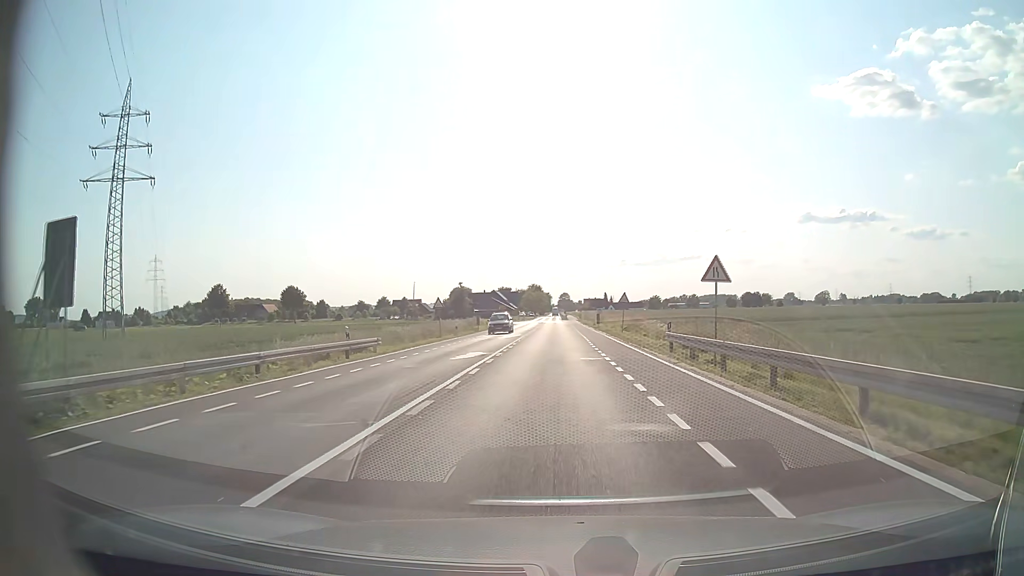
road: tertiary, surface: asphalt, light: Day
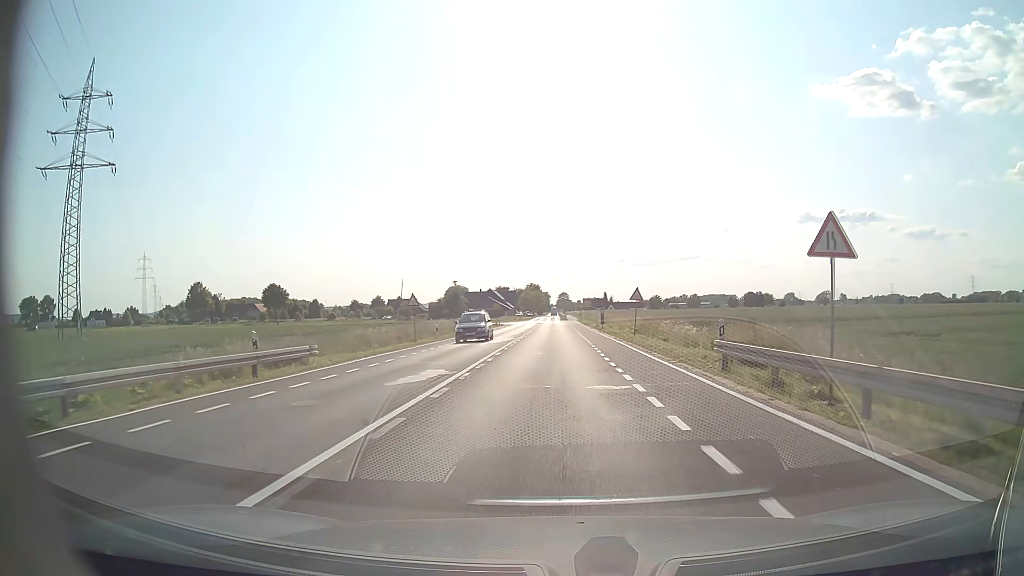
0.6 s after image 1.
(0.0, +8.2) m; 0°
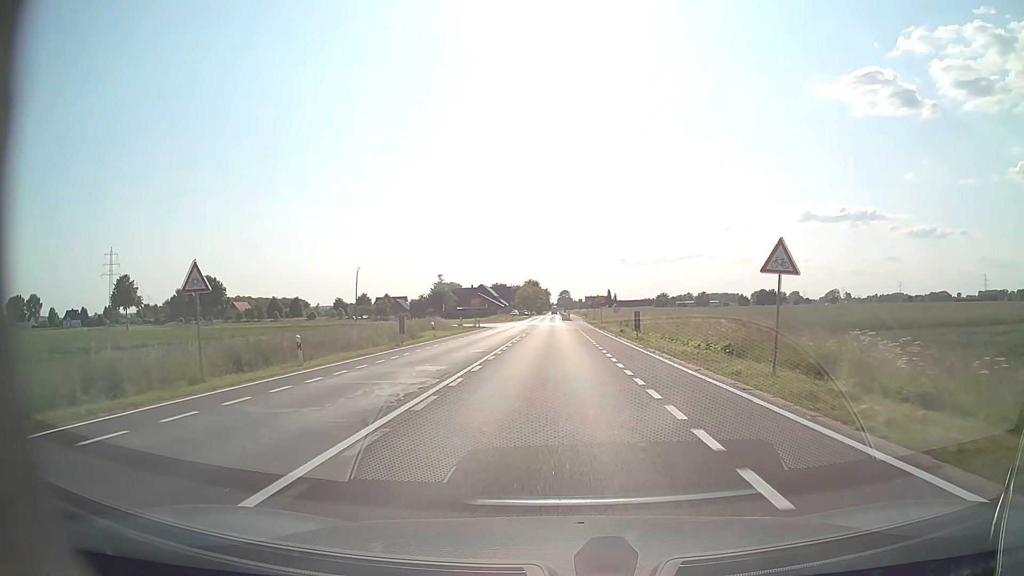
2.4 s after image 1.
(0.0, +25.4) m; 0°
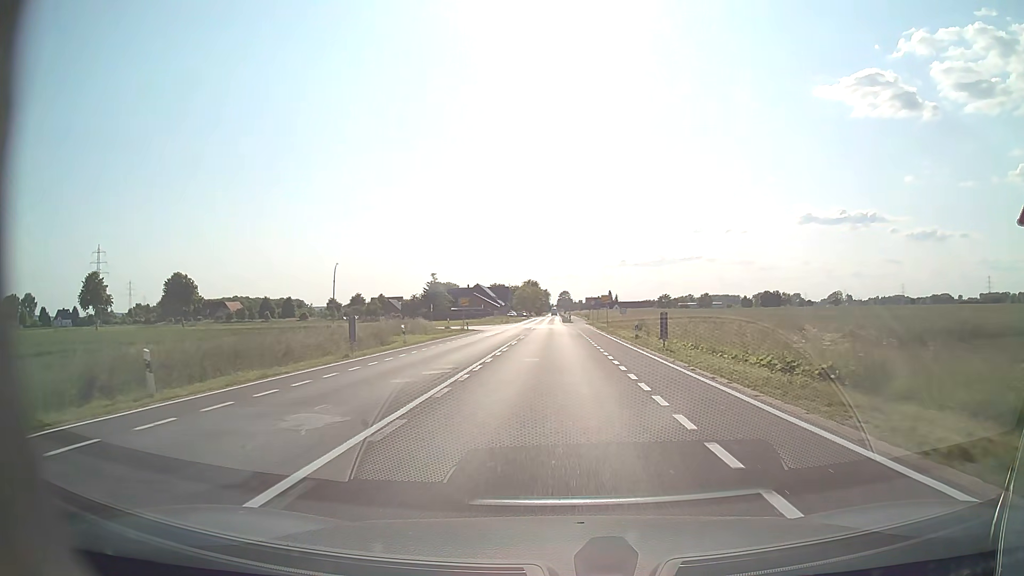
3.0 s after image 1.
(0.0, +8.7) m; 0°
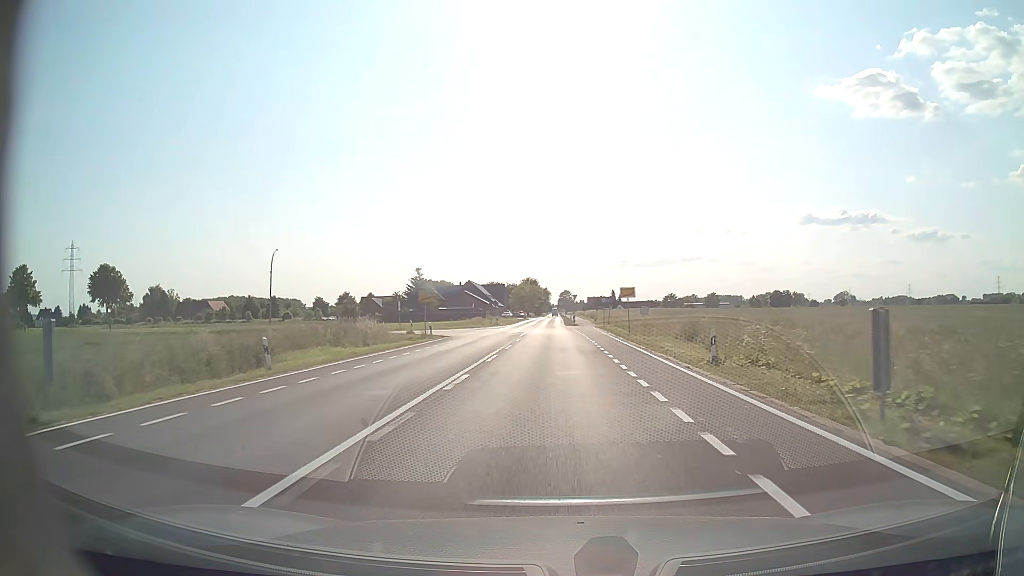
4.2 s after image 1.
(0.0, +17.6) m; 0°
(0, +10) (0, +20) (0, +30) (0, +40) (0, +50) (-1, +60) (-1, +70) (-1, +80) (-1, +90) (-1, +100) m
